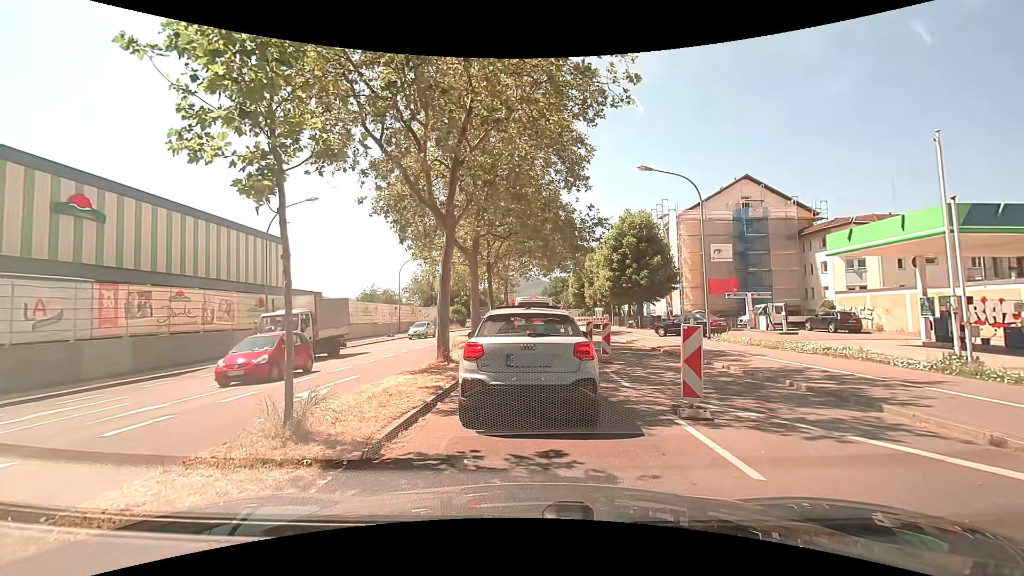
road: secondary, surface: asphalt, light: Day
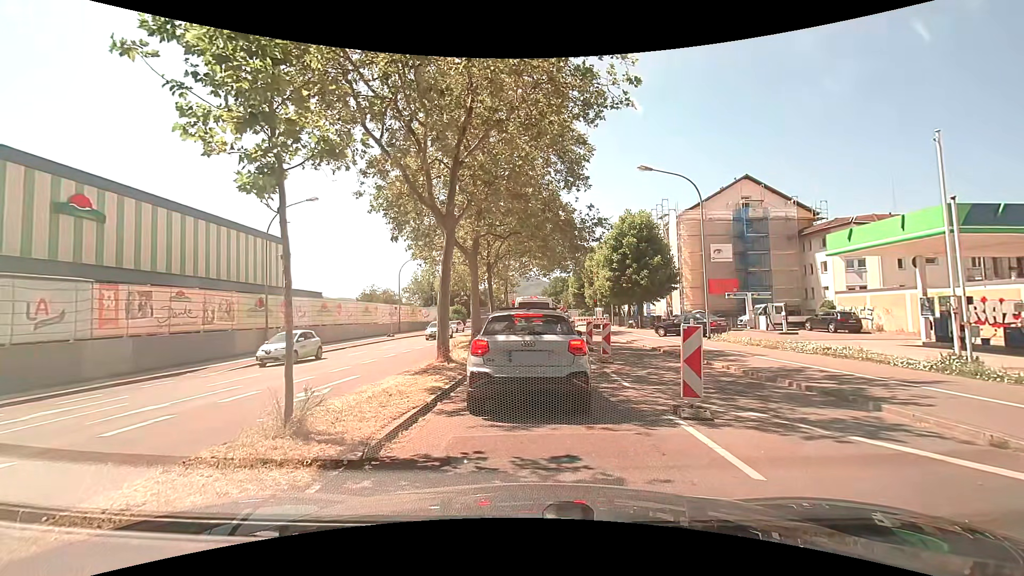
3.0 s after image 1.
(0.0, 0.0) m; 0°
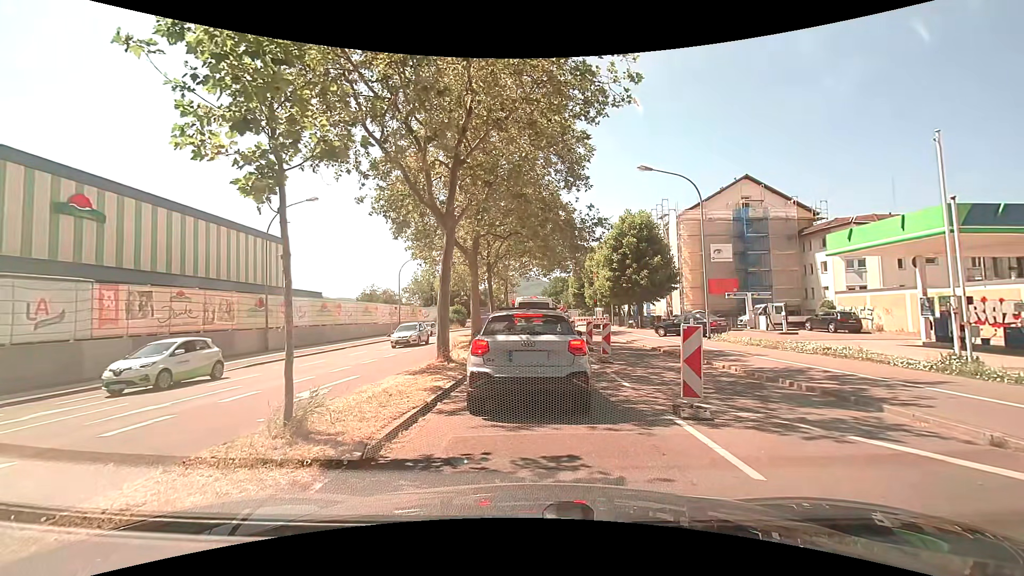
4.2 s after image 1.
(0.0, 0.0) m; 0°
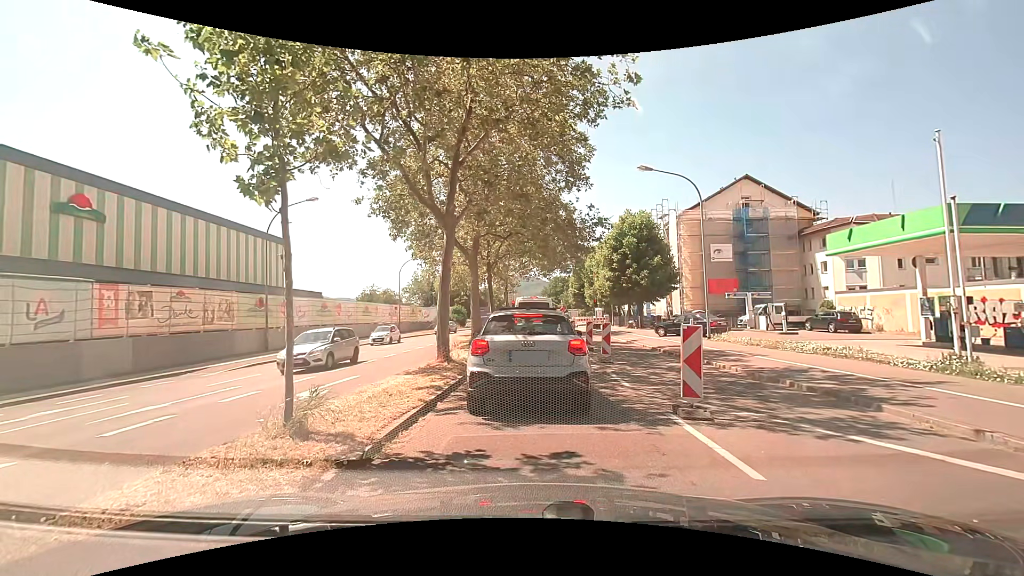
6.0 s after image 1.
(0.0, 0.0) m; 0°
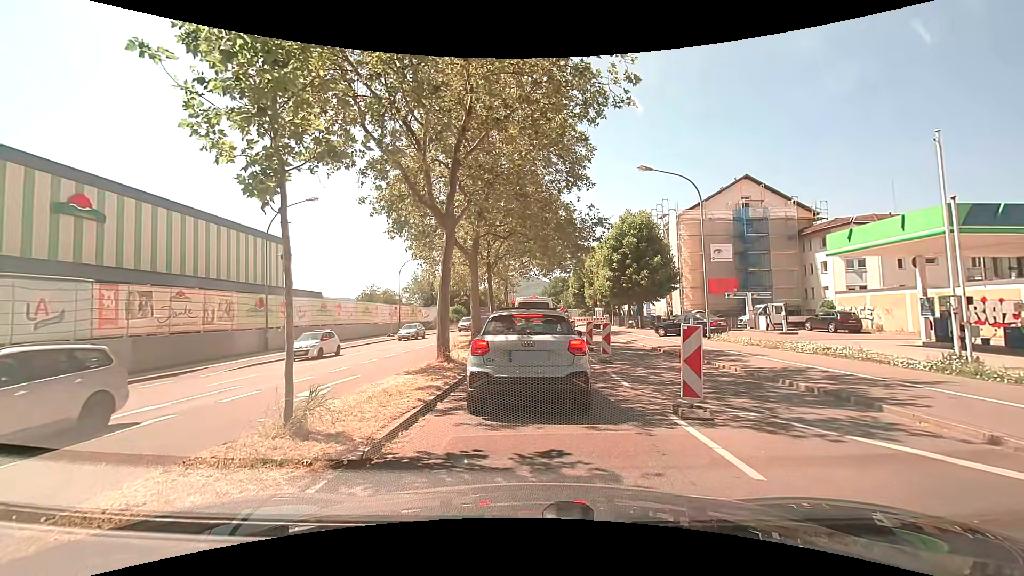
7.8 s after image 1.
(0.0, 0.0) m; 0°
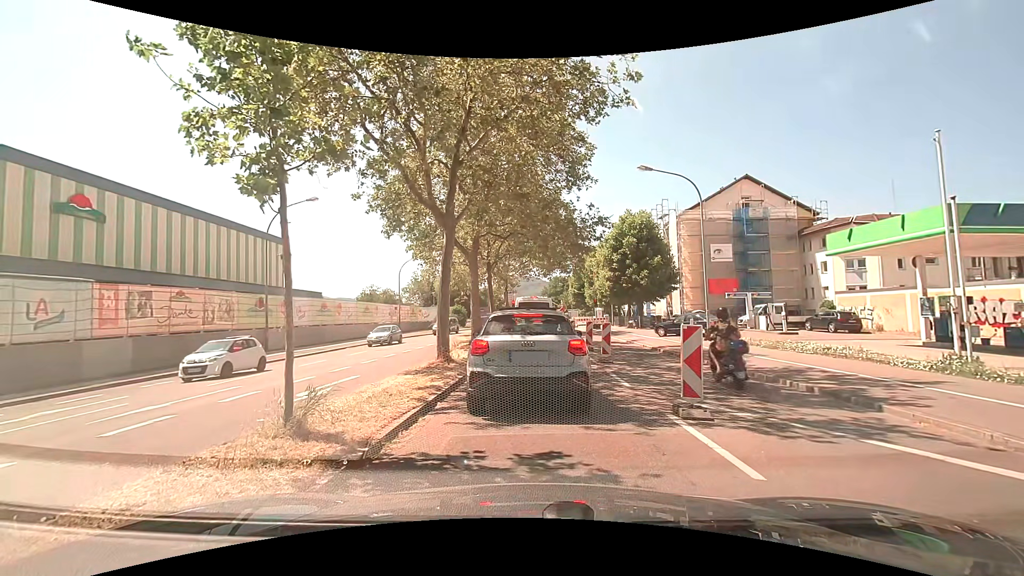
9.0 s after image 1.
(0.0, 0.0) m; 0°
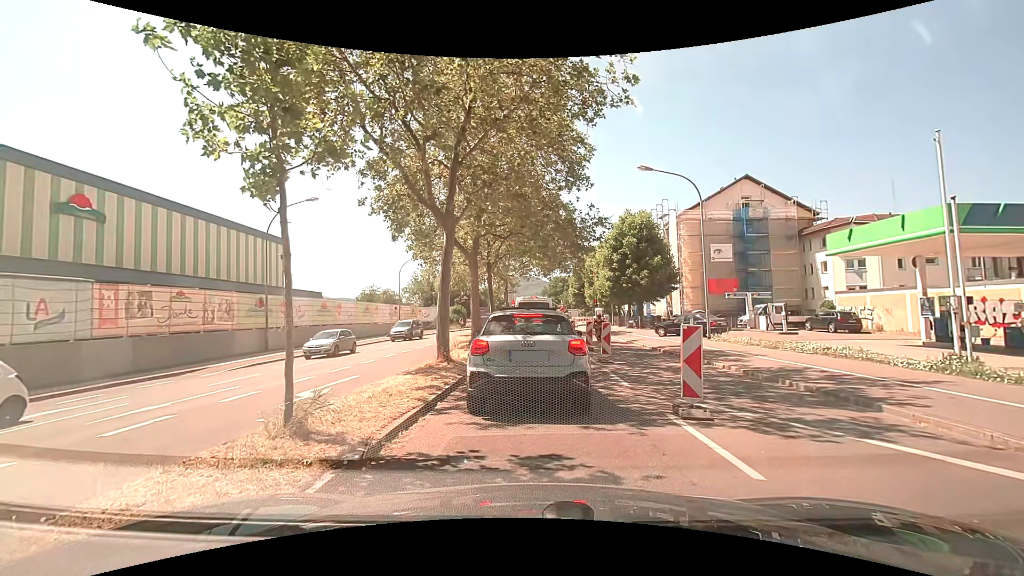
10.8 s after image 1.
(0.0, 0.0) m; 0°
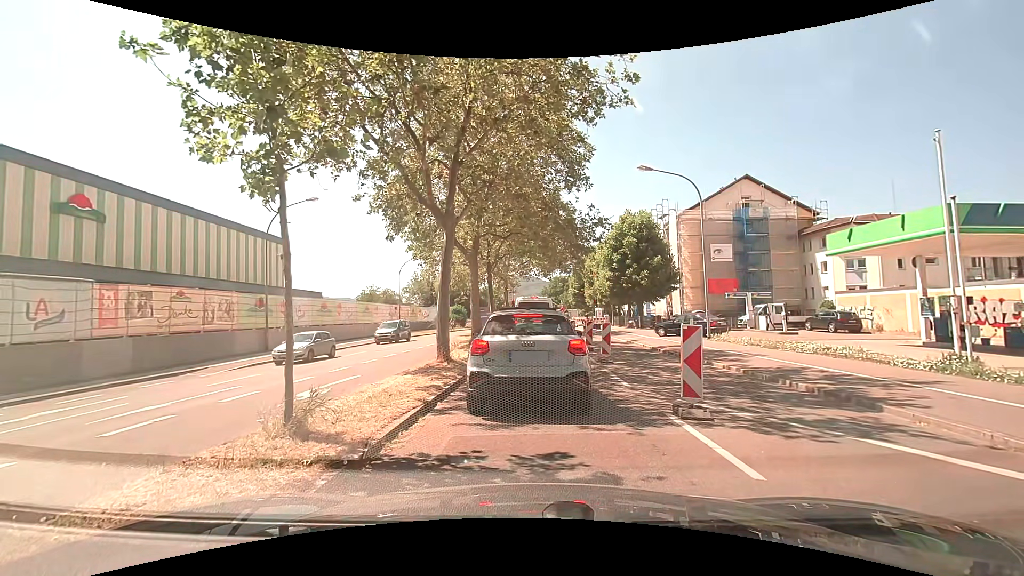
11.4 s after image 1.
(0.0, 0.0) m; 0°
